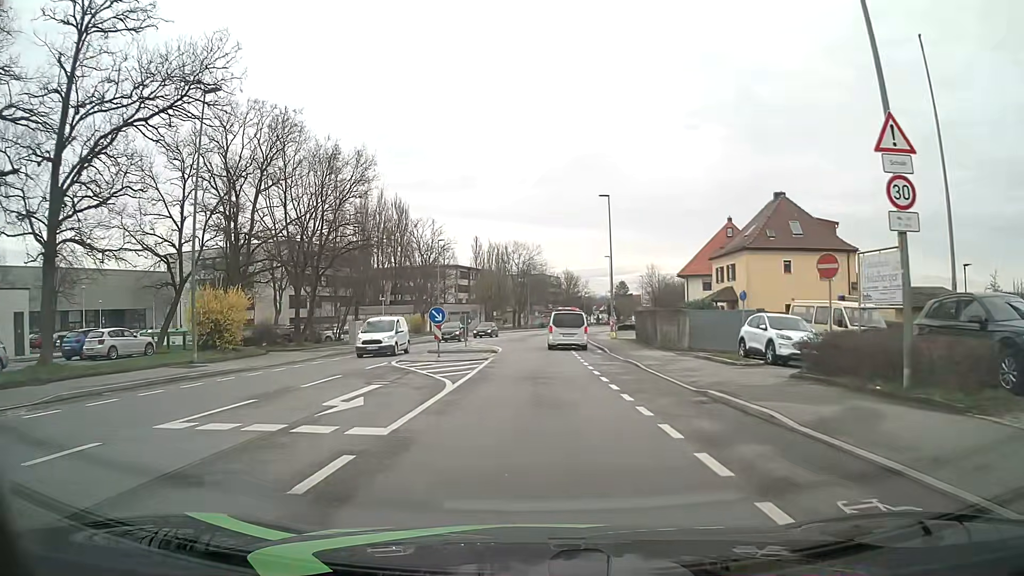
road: tertiary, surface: asphalt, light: Day
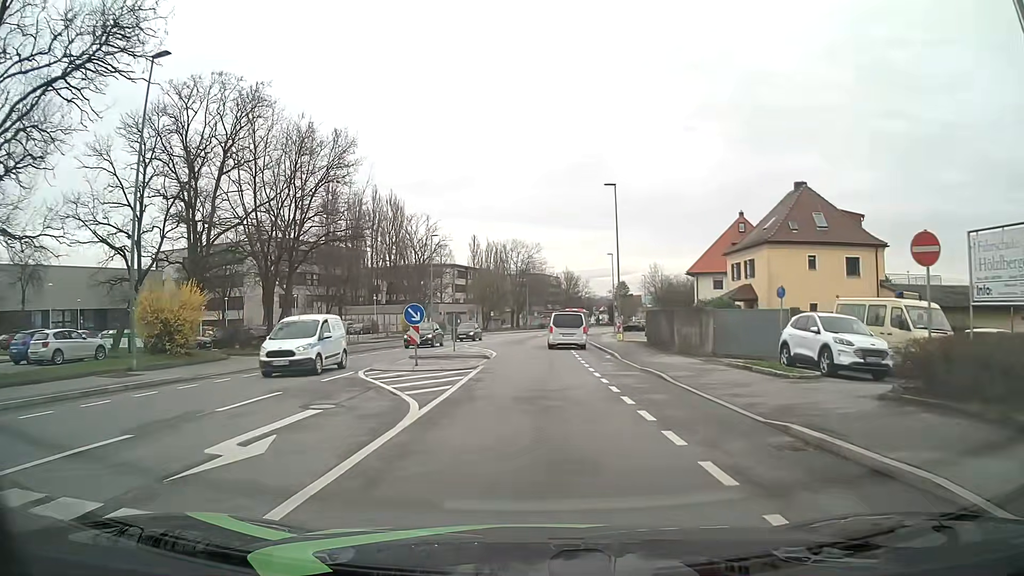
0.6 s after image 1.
(0.0, +4.3) m; 0°
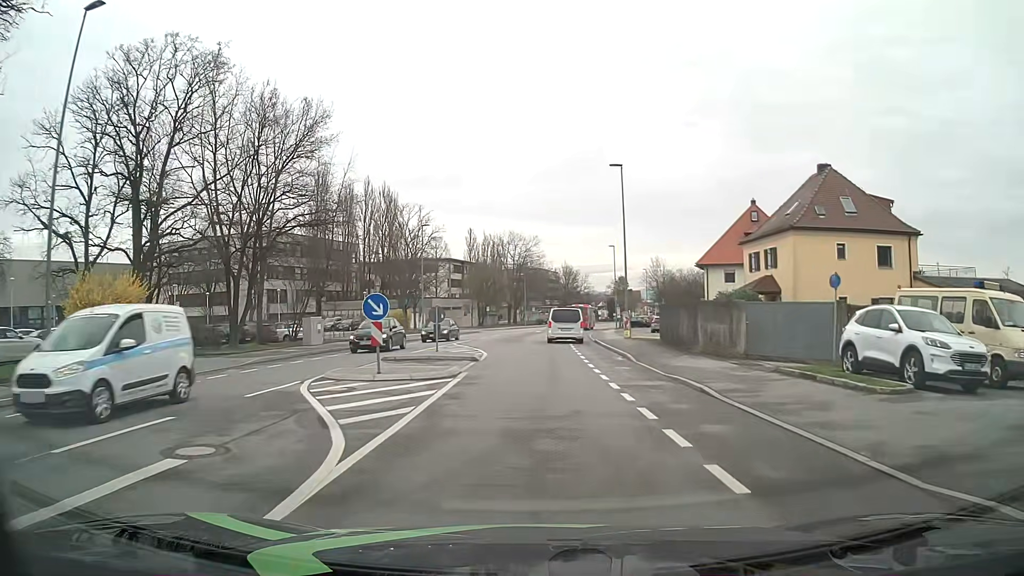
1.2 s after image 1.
(0.0, +4.4) m; +1°
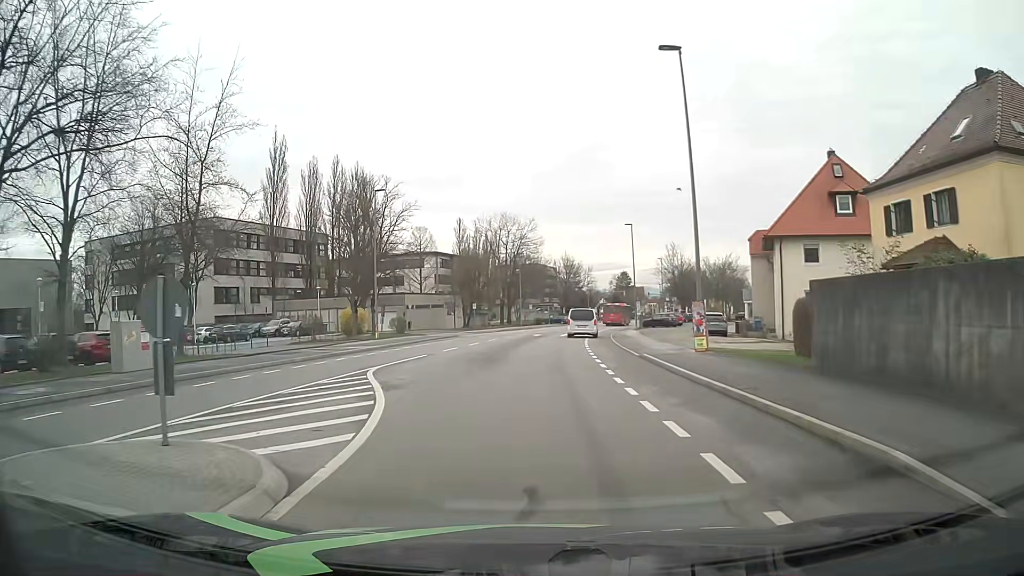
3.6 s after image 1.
(-0.1, +17.9) m; 0°
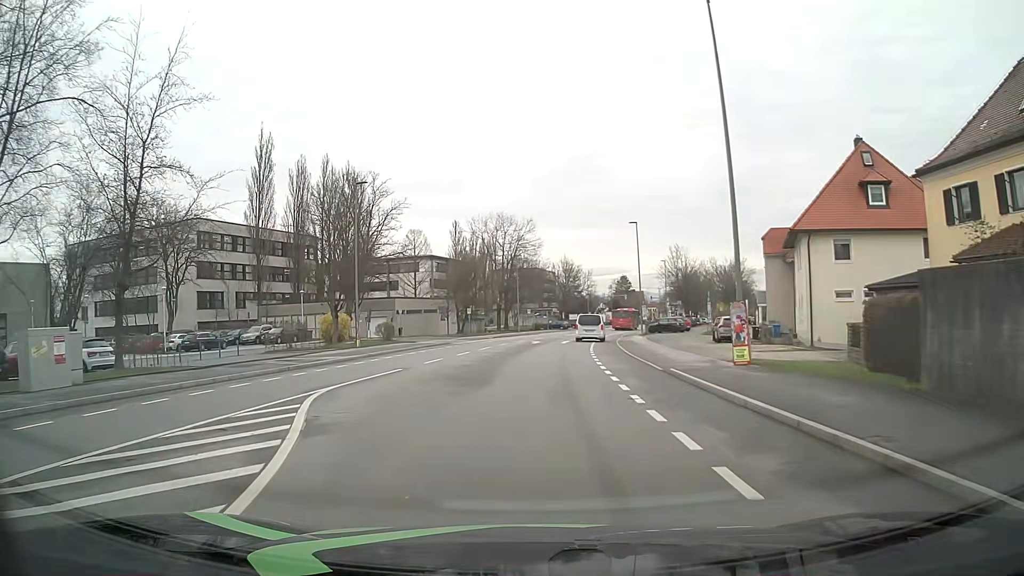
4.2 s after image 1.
(0.0, +4.5) m; 0°
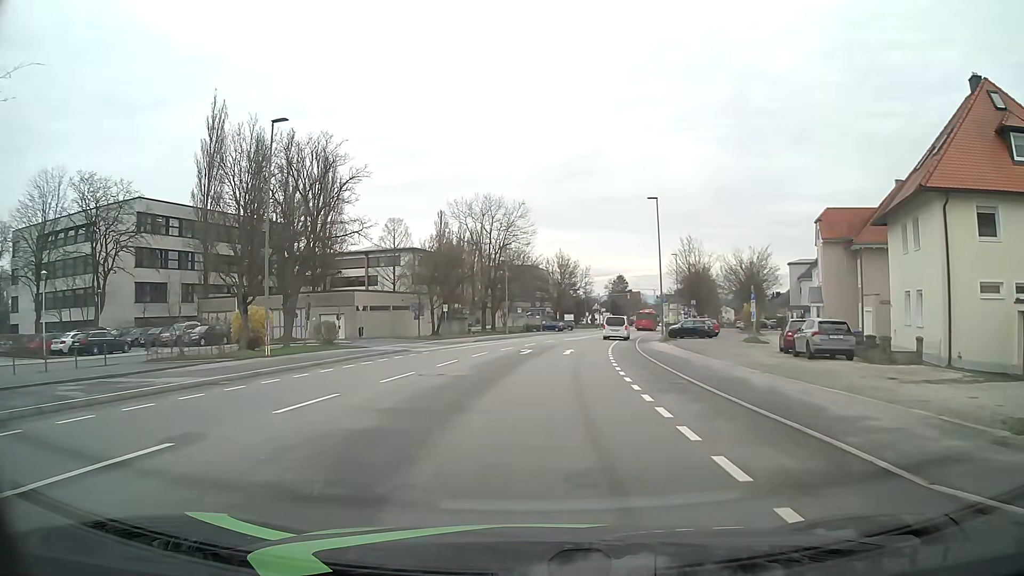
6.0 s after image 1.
(0.0, +13.4) m; 0°
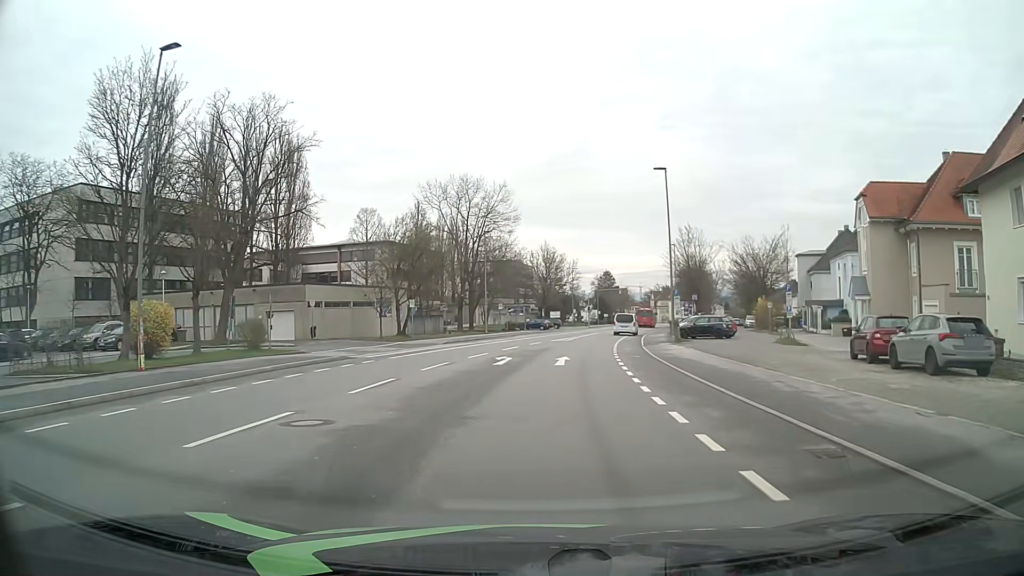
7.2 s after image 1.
(+0.1, +8.9) m; +2°
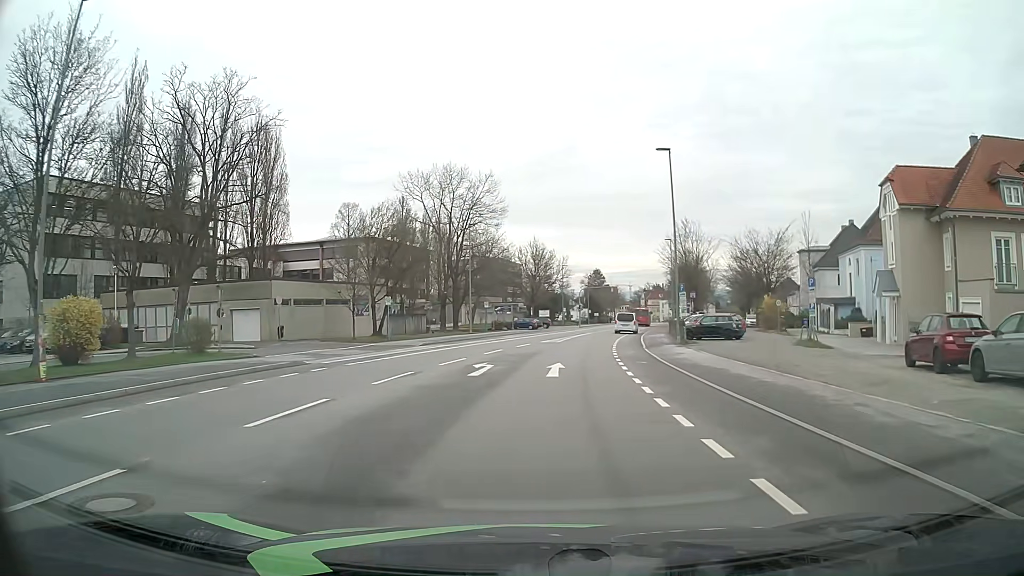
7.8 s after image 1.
(0.0, +4.5) m; 0°
(0, +10) (+1, +20) (+2, +30) (+3, +40) (+5, +50) (+7, +60) (+9, +69) (+11, +79) (+13, +89) (+15, +99) m
